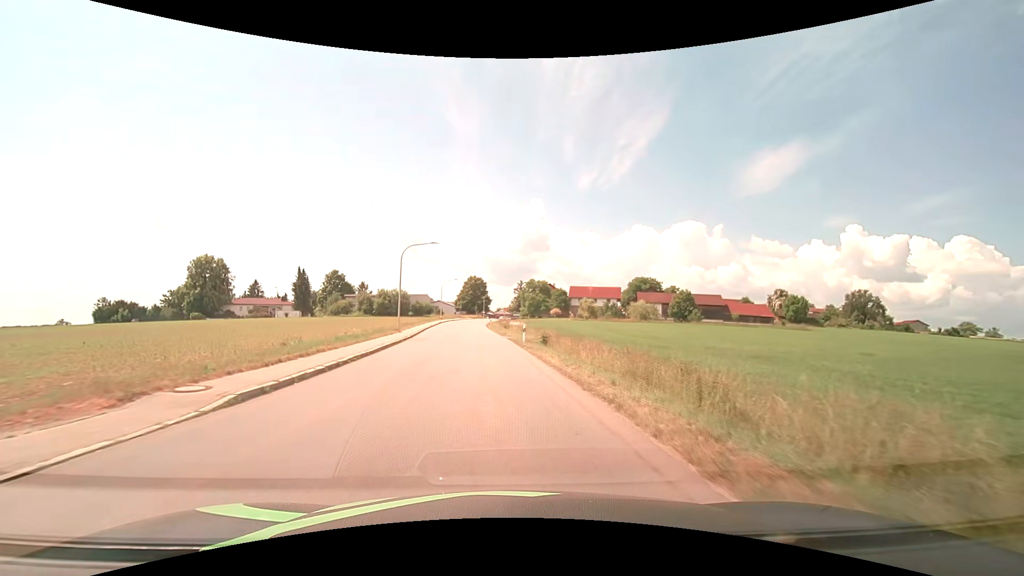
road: tertiary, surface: asphalt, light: Day
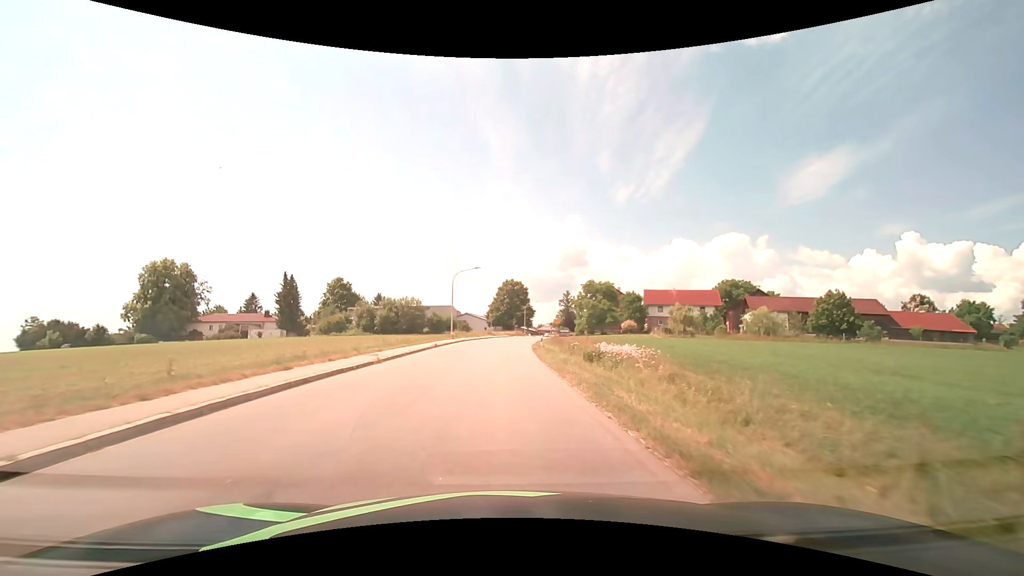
(-2.0, +38.2) m; -5°
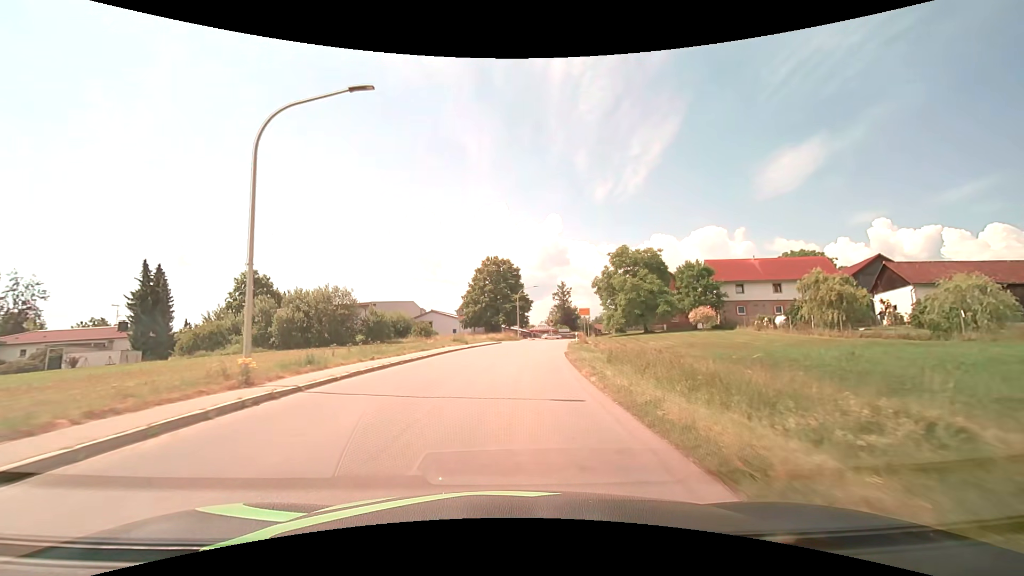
(+0.1, +38.7) m; +2°
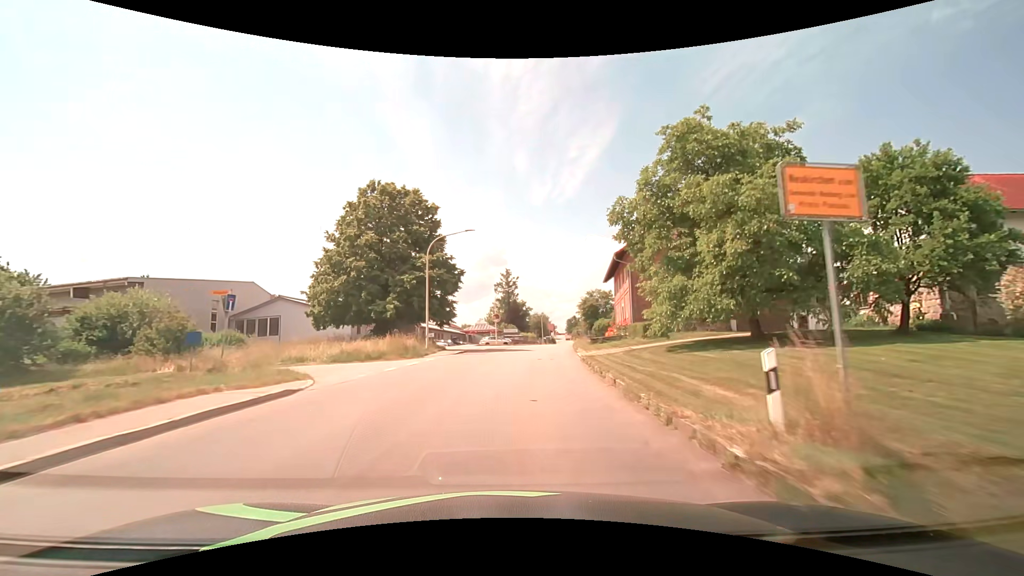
(+2.3, +39.2) m; +7°
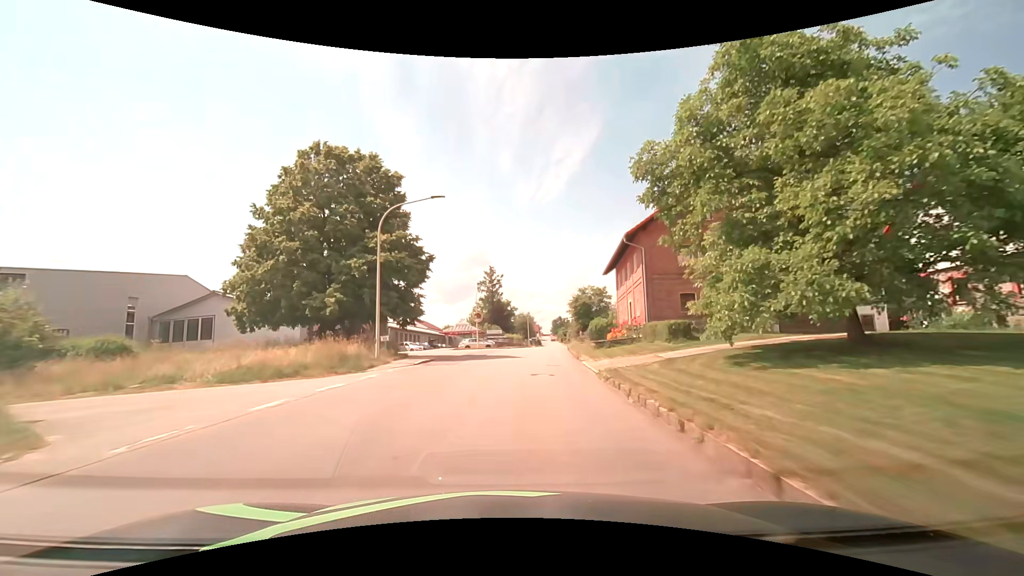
(+0.1, +7.9) m; +2°
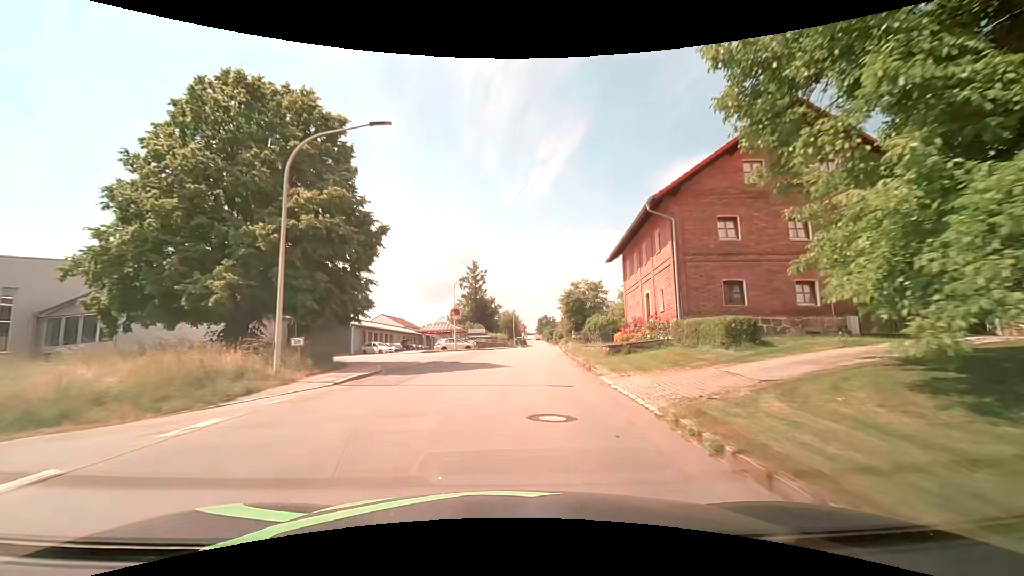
(+0.1, +7.9) m; +2°
